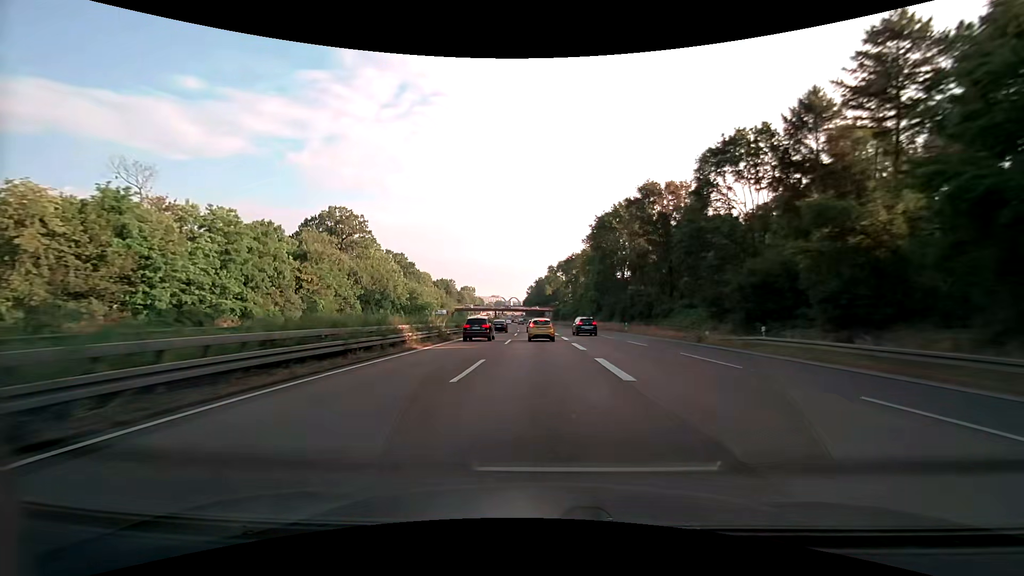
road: motorway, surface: asphalt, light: Day
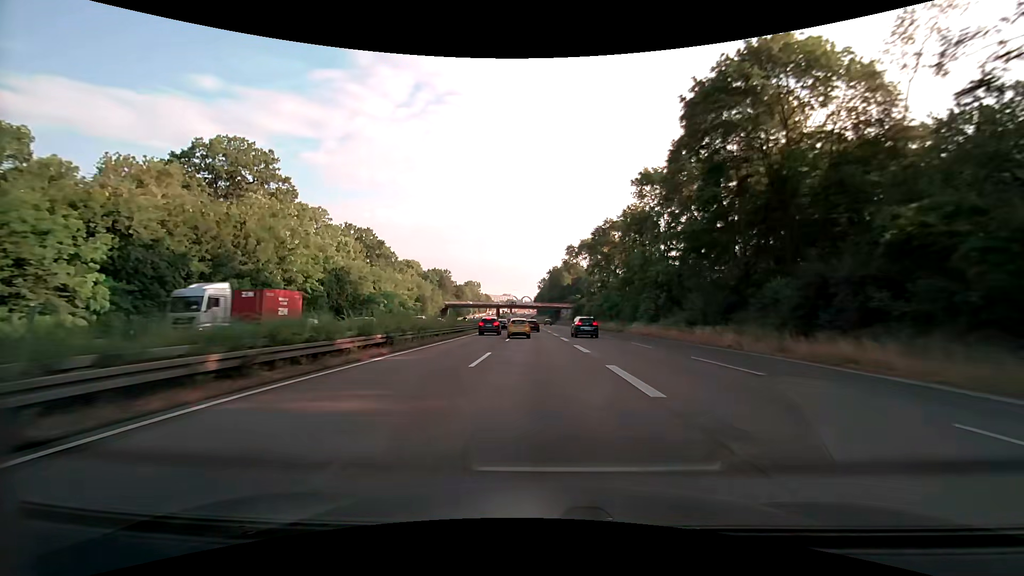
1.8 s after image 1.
(-0.9, +49.8) m; -2°
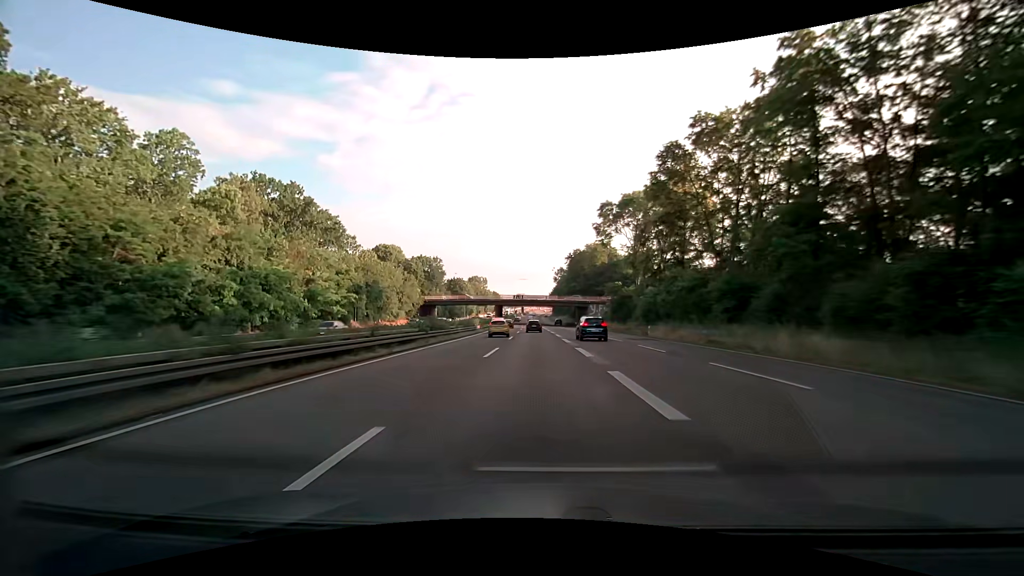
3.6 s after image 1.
(-0.6, +49.8) m; -1°
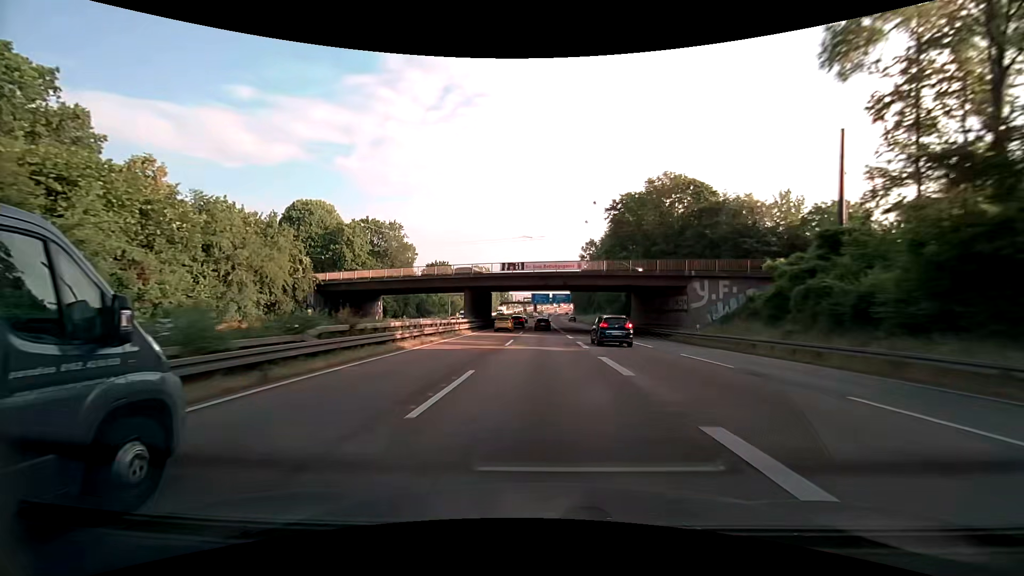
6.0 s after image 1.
(-1.4, +66.2) m; -2°
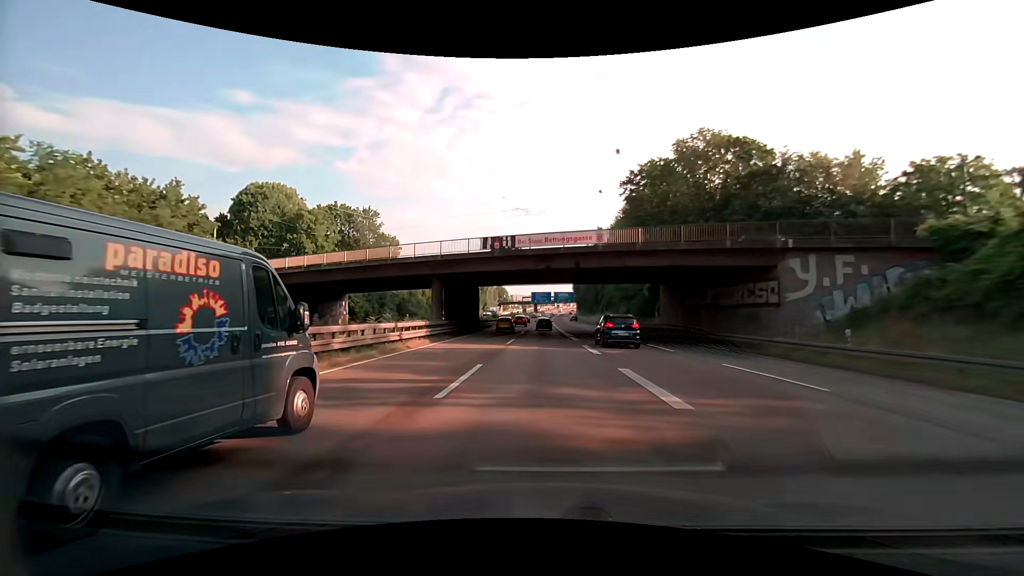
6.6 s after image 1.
(+0.1, +16.5) m; 0°
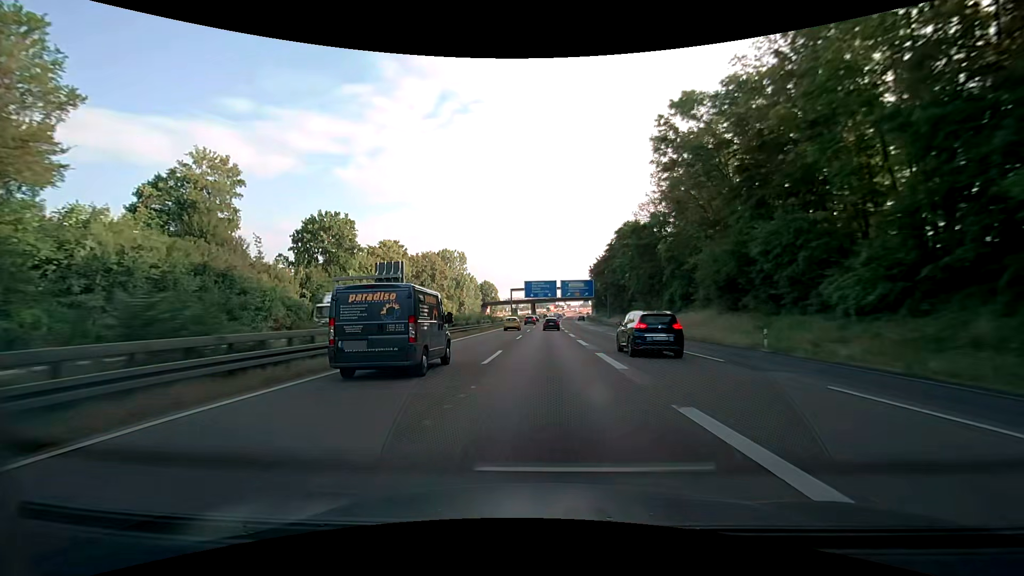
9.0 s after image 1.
(-0.6, +65.8) m; -1°
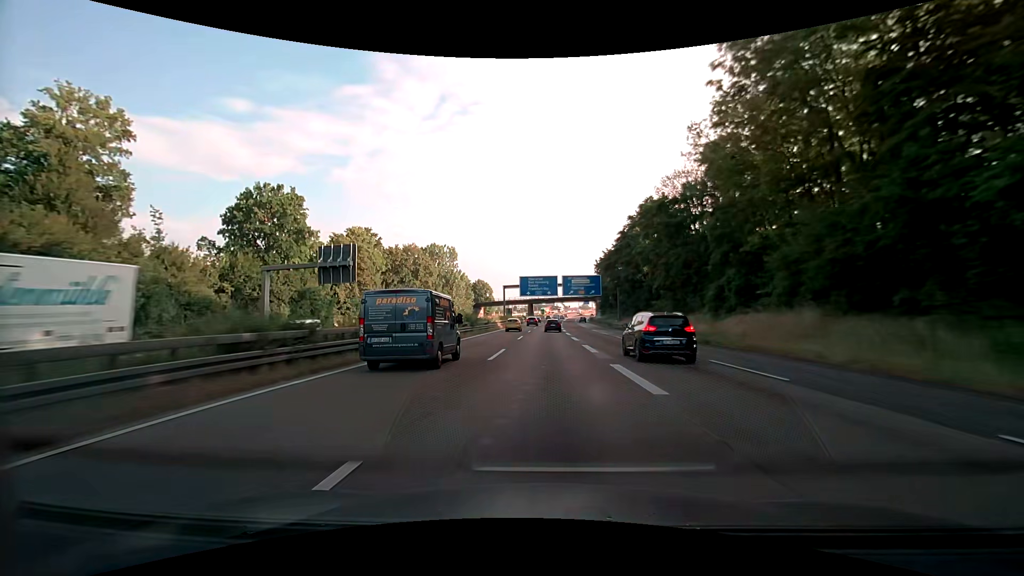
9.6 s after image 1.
(+0.2, +16.3) m; +1°
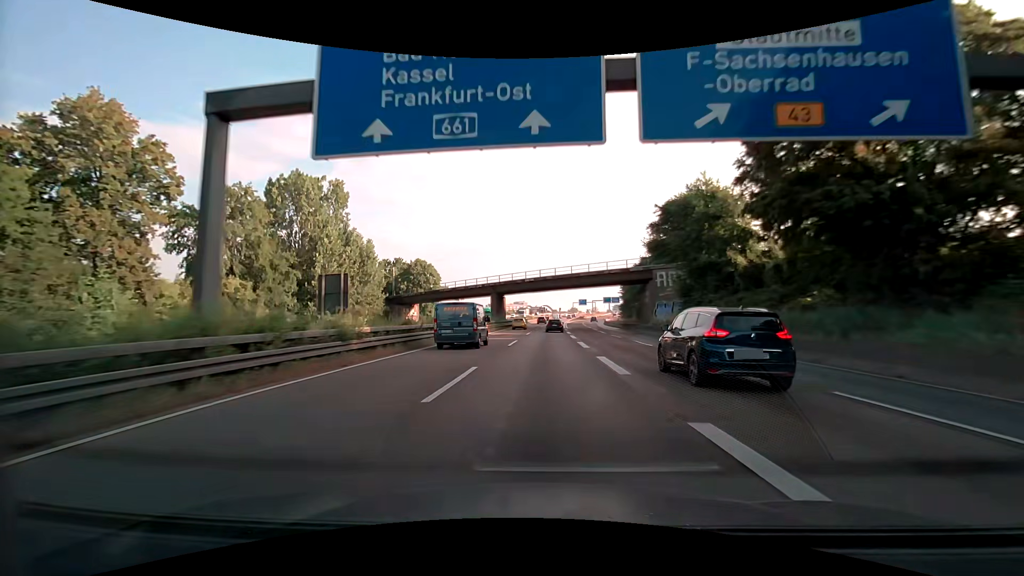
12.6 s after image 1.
(+1.0, +80.6) m; +2°
(0, +10) (0, +20) (0, +30) (0, +40) (+1, +50) (+1, +60) (+1, +70) (+2, +80) (+2, +90) (+2, +100) m
